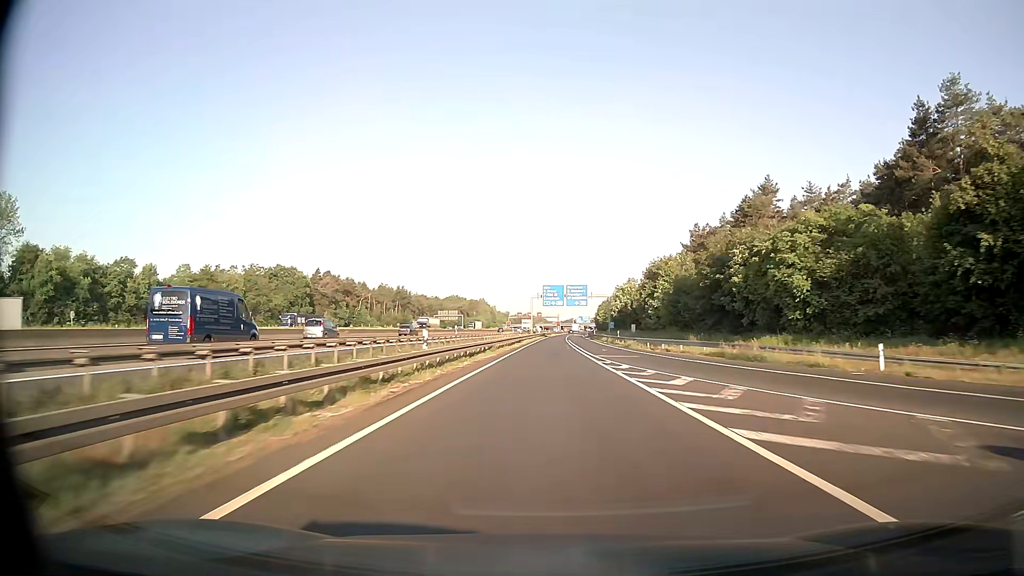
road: motorway_link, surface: asphalt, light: Day
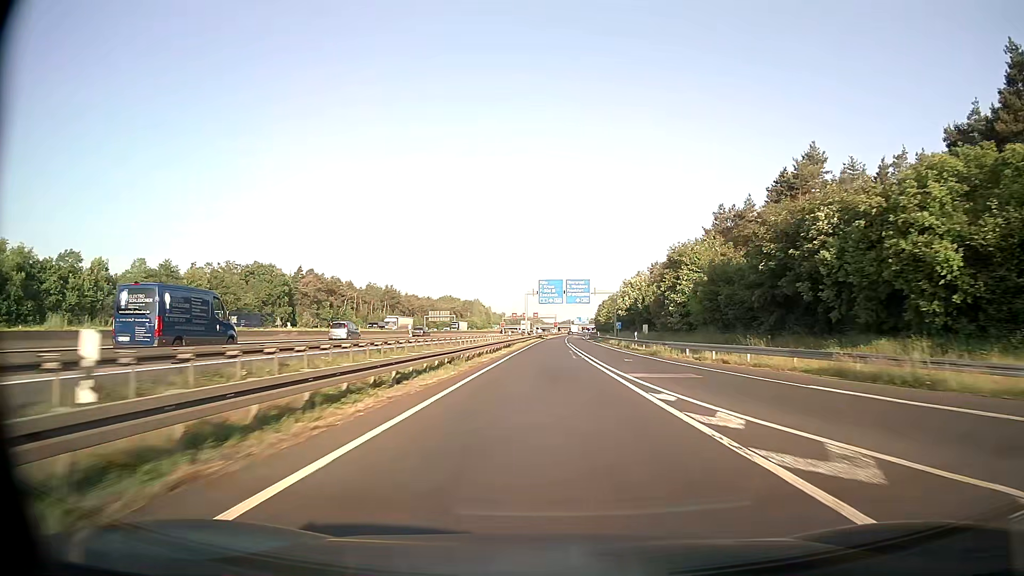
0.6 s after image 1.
(0.0, +15.1) m; 0°
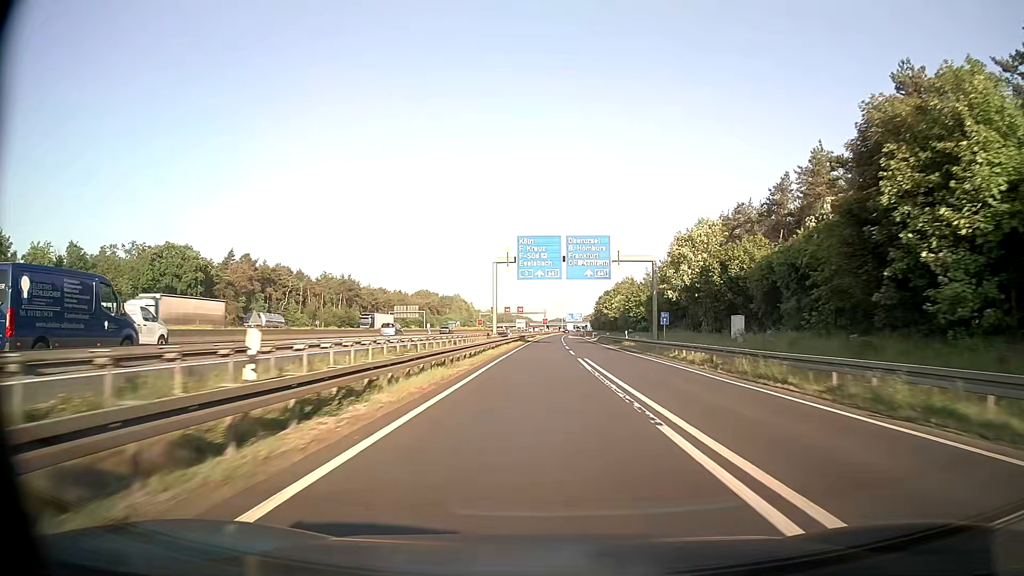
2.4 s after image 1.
(+0.4, +45.4) m; +1°
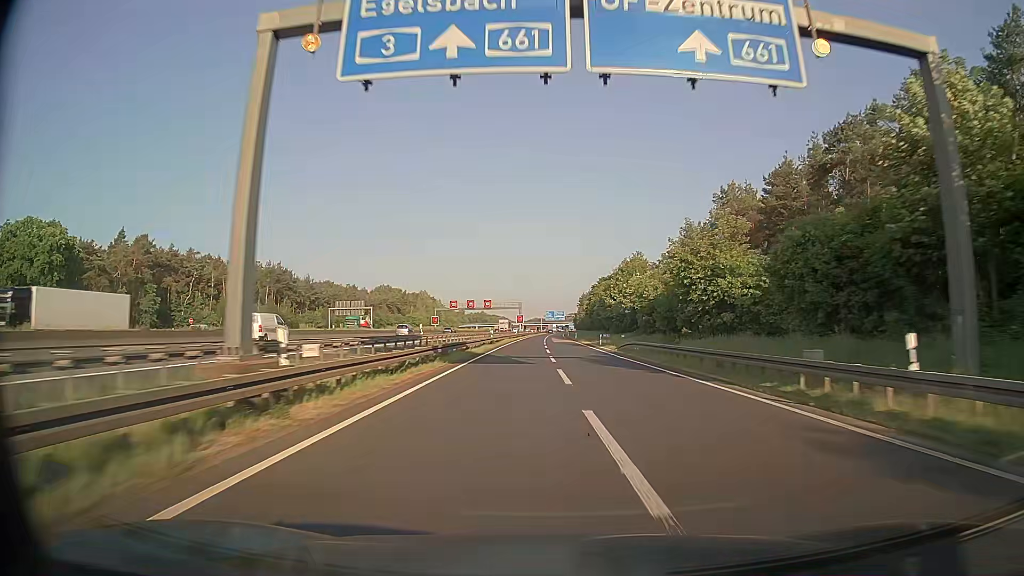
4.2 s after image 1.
(+0.8, +45.4) m; +2°
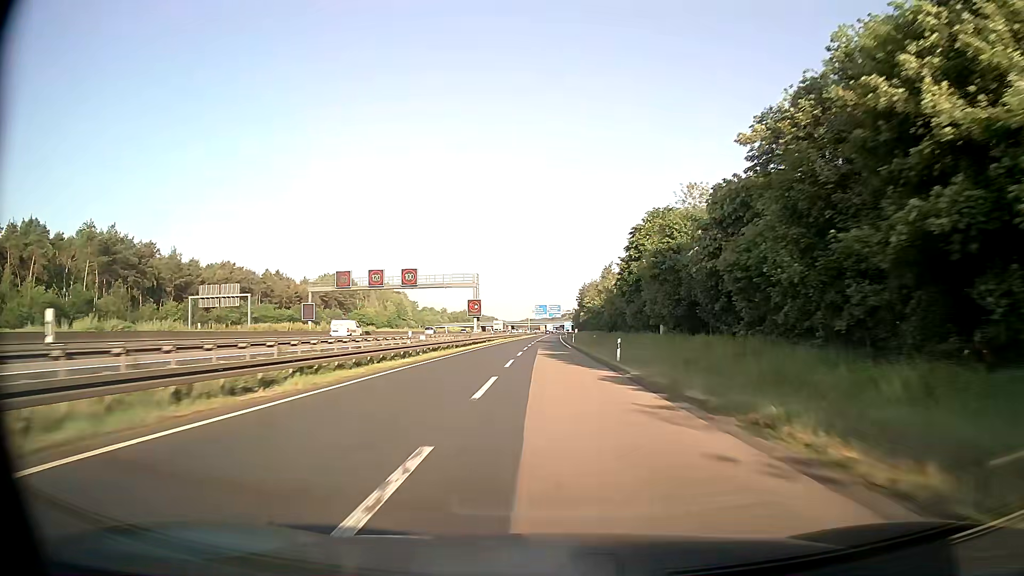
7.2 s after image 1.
(+1.3, +75.9) m; +1°
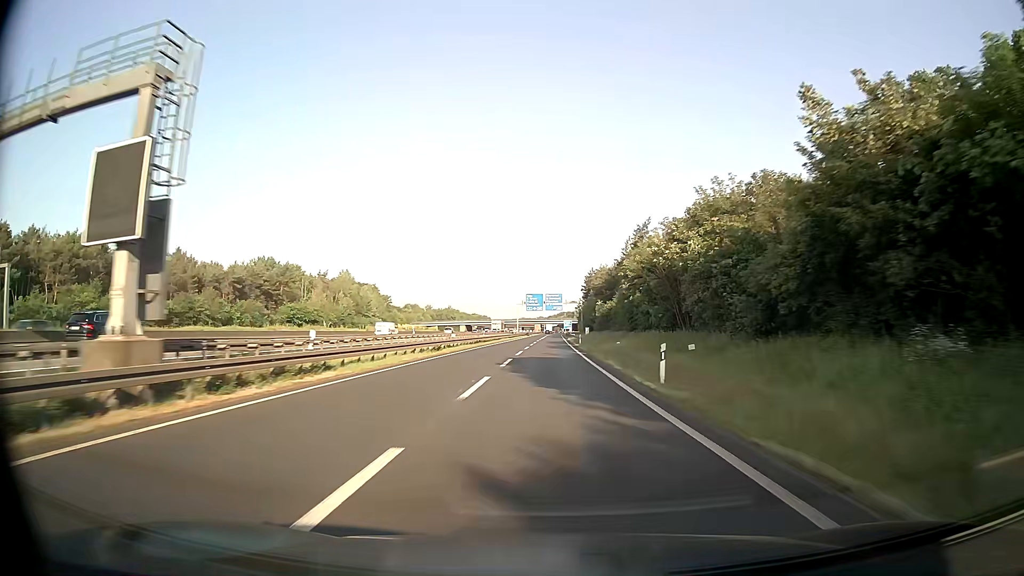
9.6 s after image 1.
(+0.2, +60.9) m; 0°
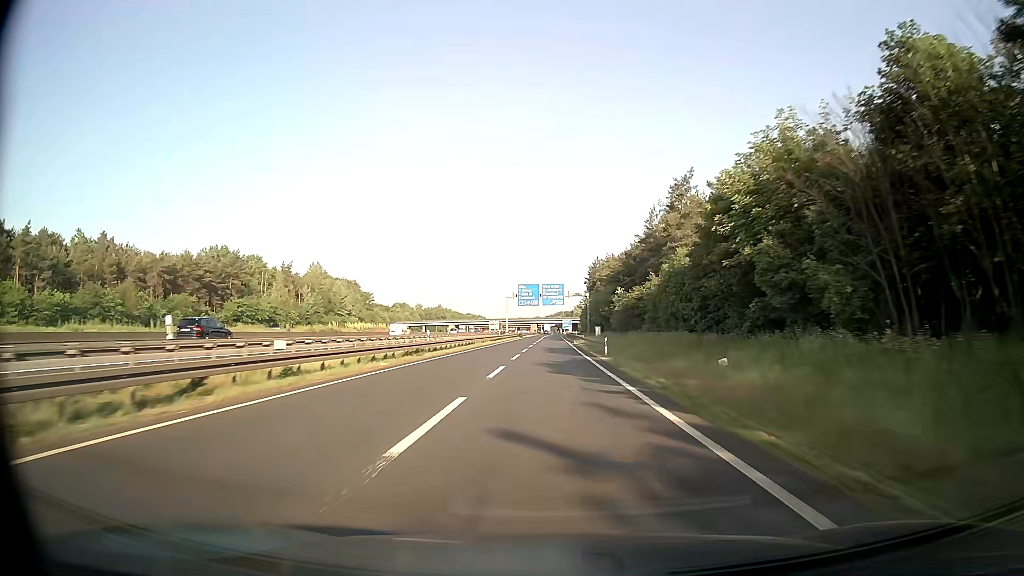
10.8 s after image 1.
(0.0, +30.3) m; 0°
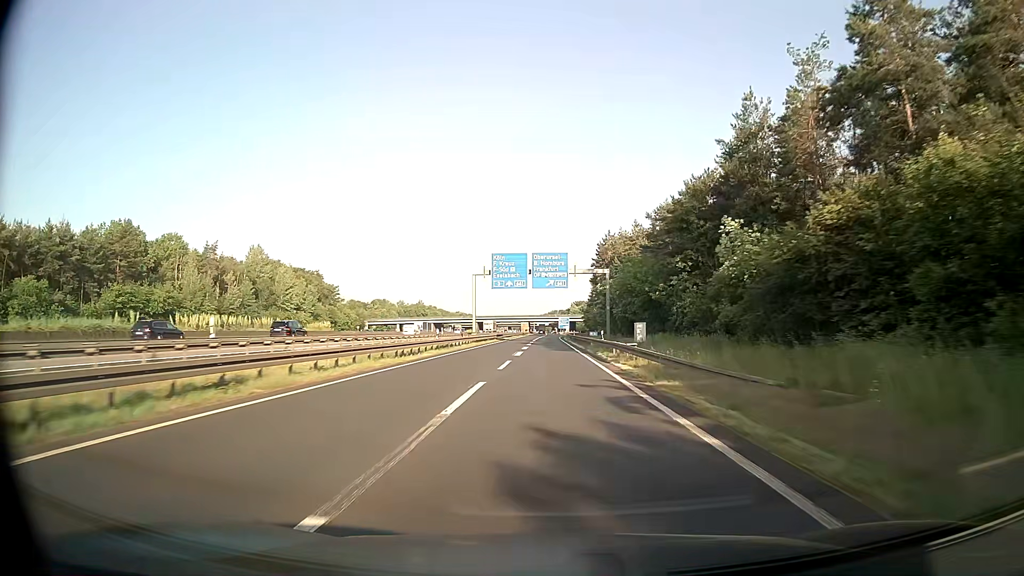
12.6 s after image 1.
(+0.2, +44.9) m; +1°
(0, +10) (0, +20) (0, +30) (0, +40) (0, +50) (0, +60) (0, +70) (0, +80) (0, +90) (0, +100) m
